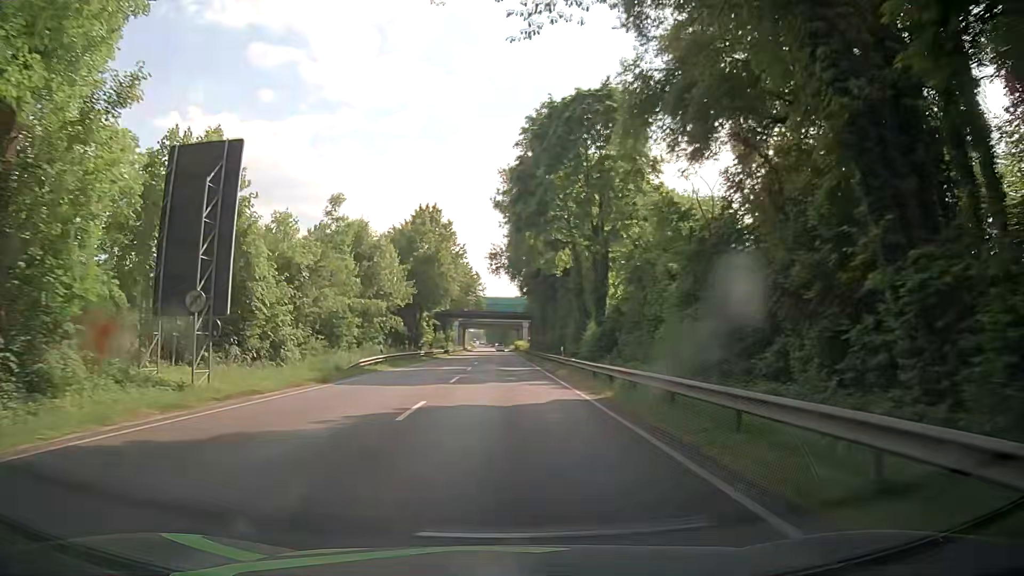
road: primary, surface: asphalt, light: Day
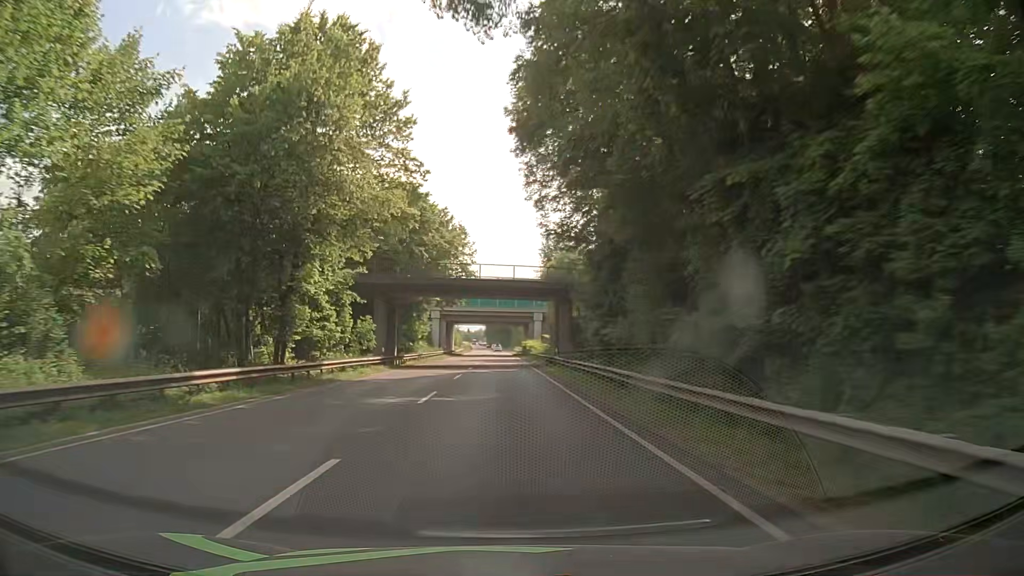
(+0.6, +44.3) m; +1°
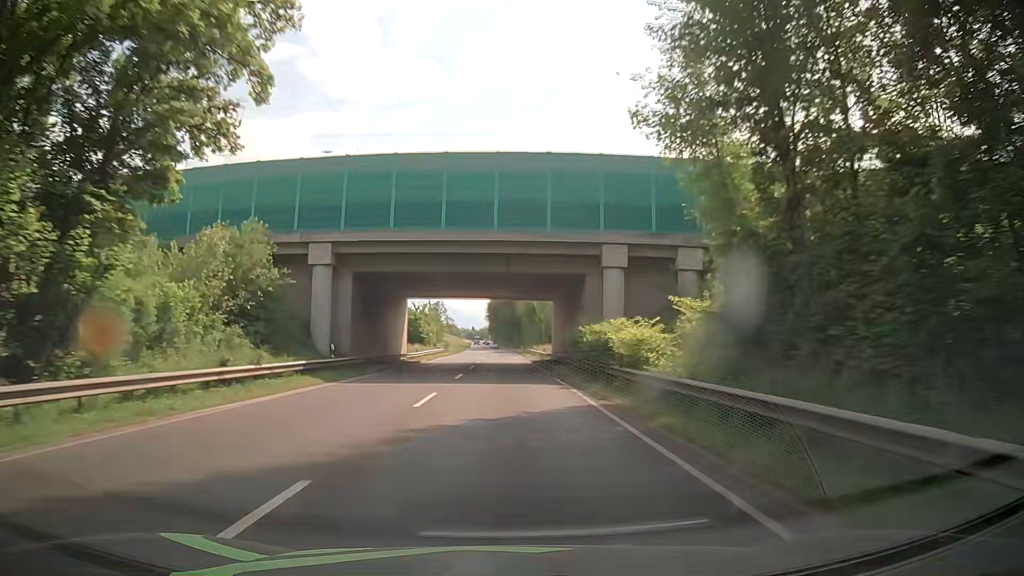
(-0.1, +61.8) m; -2°
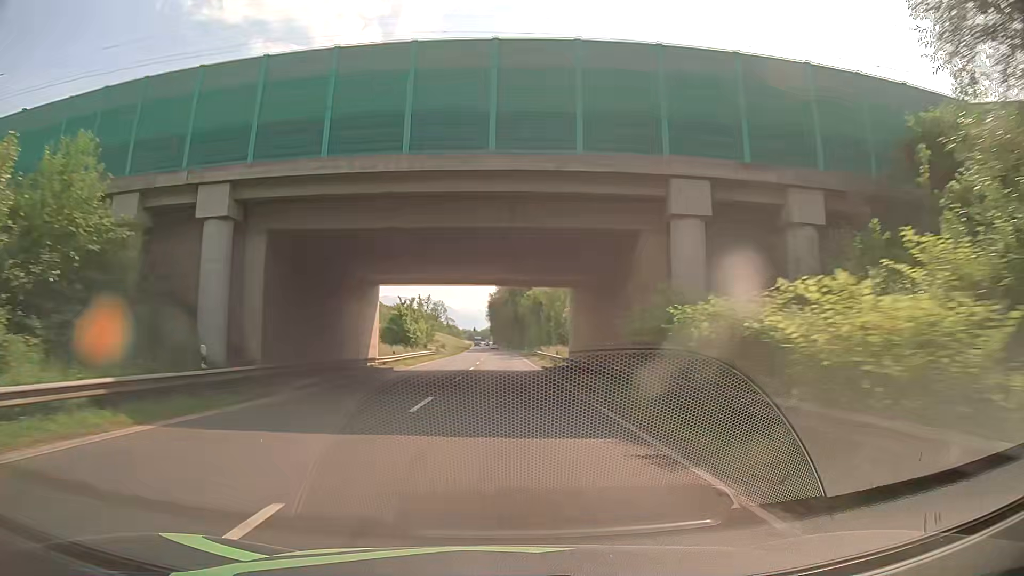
(+0.2, +13.2) m; +1°
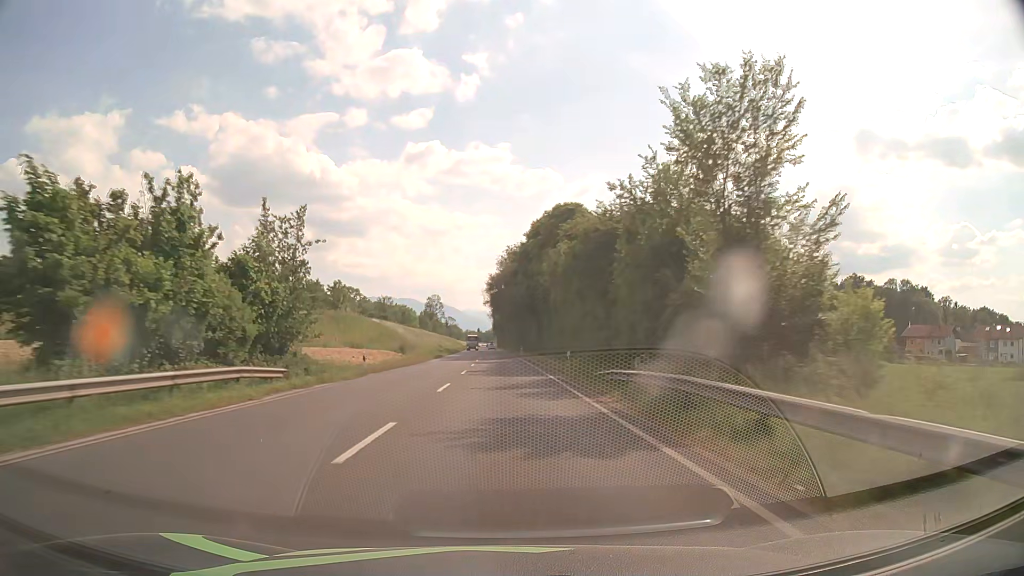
(-0.2, +54.1) m; 0°
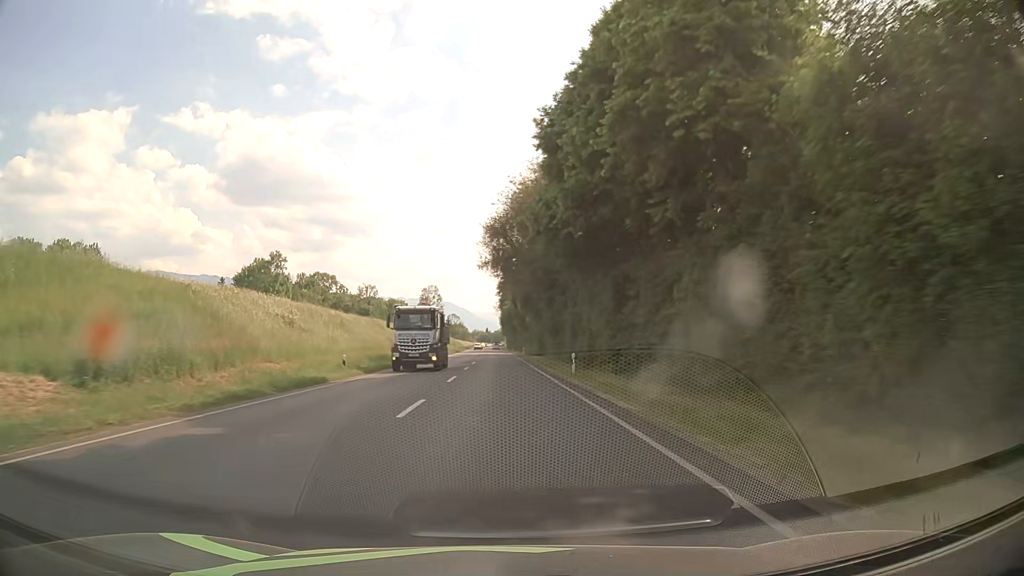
(-0.5, +55.3) m; -1°
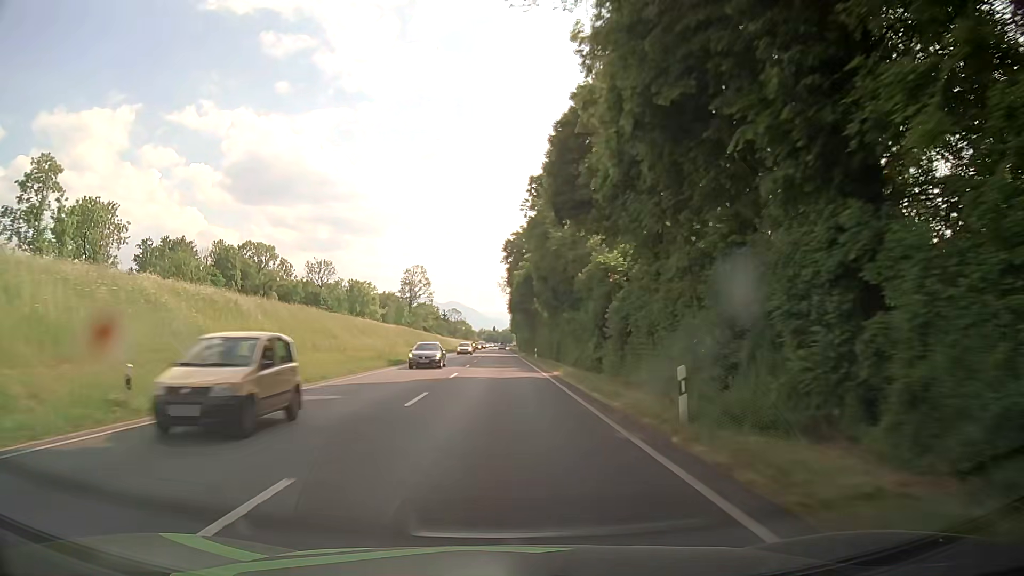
(-0.6, +70.1) m; -1°
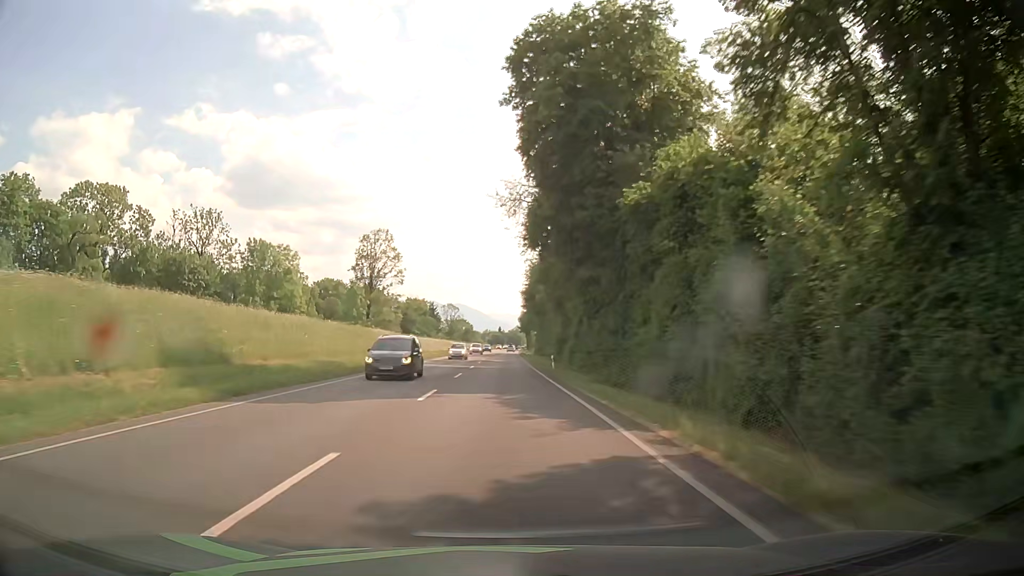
(-0.4, +70.6) m; 0°
(0, +10) (0, +20) (0, +30) (0, +40) (0, +50) (0, +60) (0, +70) (0, +80) (0, +90) (0, +100) m
